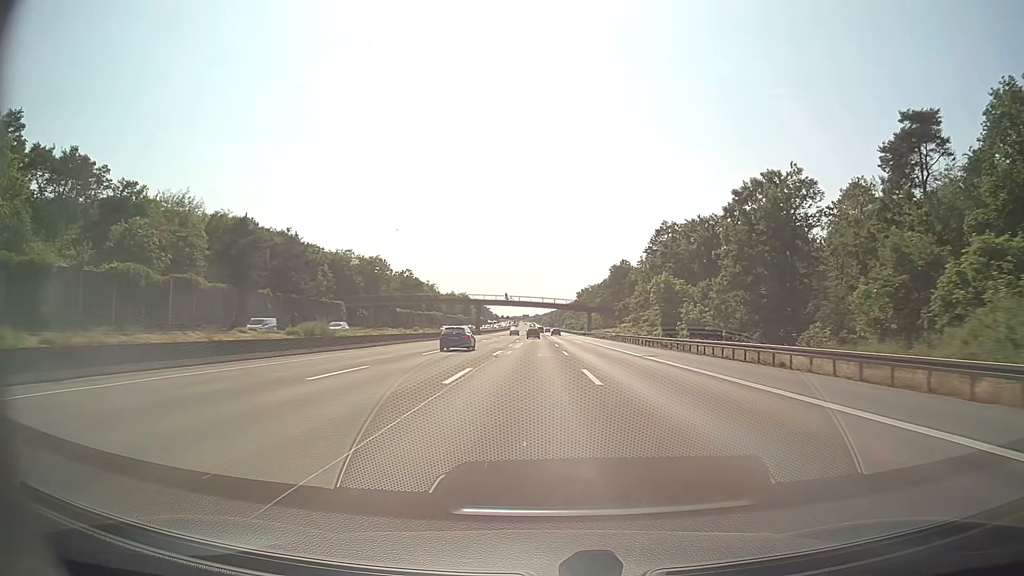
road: motorway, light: Day
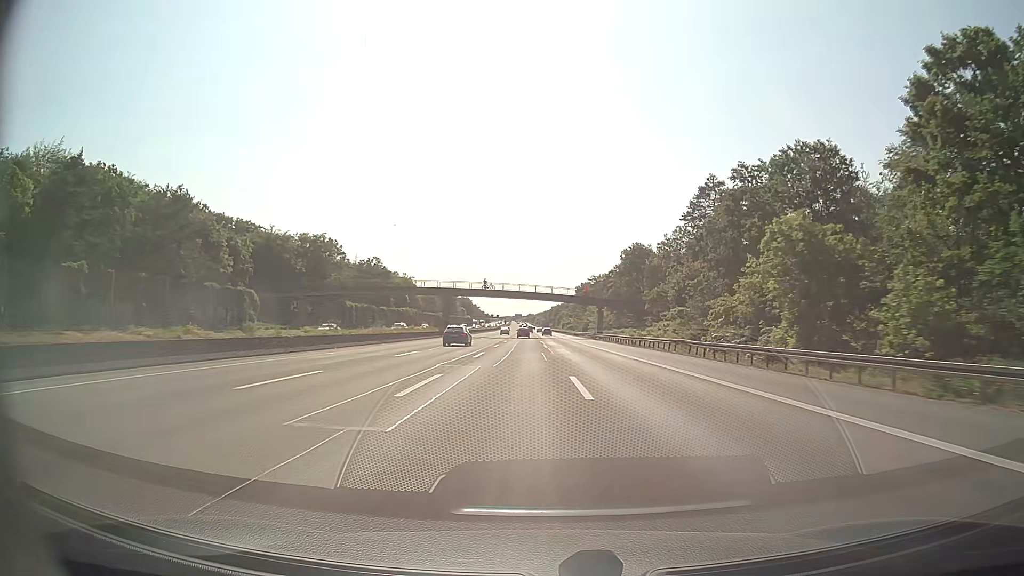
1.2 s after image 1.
(+0.2, +39.0) m; +1°
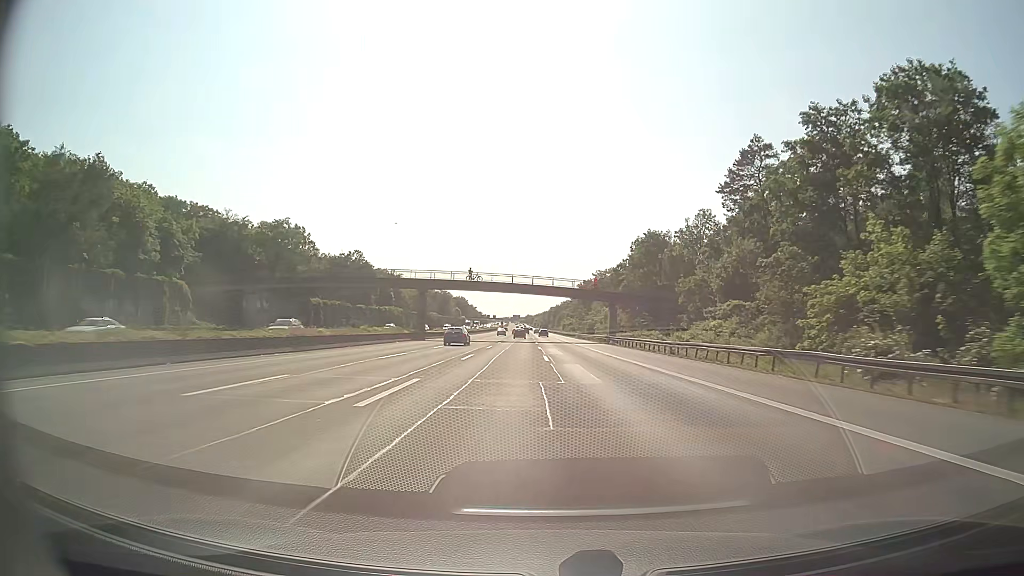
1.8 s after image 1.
(0.0, +19.5) m; 0°
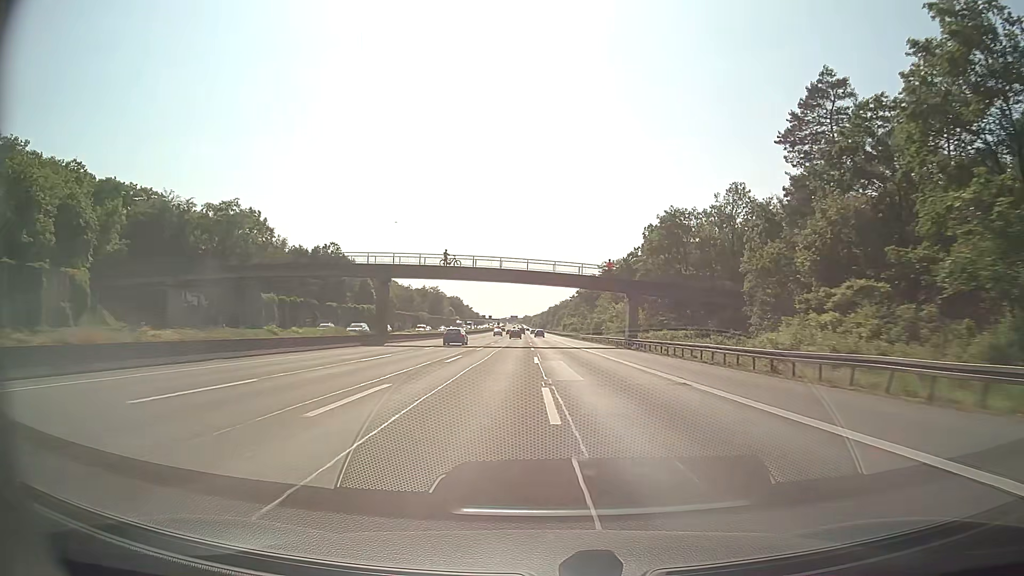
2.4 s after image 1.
(0.0, +19.5) m; 0°
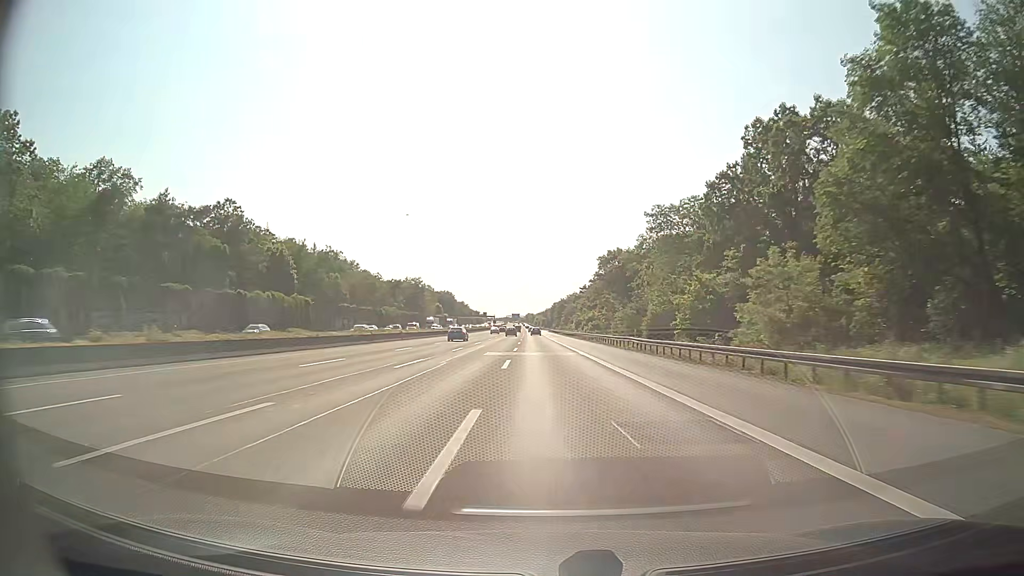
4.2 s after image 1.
(+0.1, +58.4) m; 0°
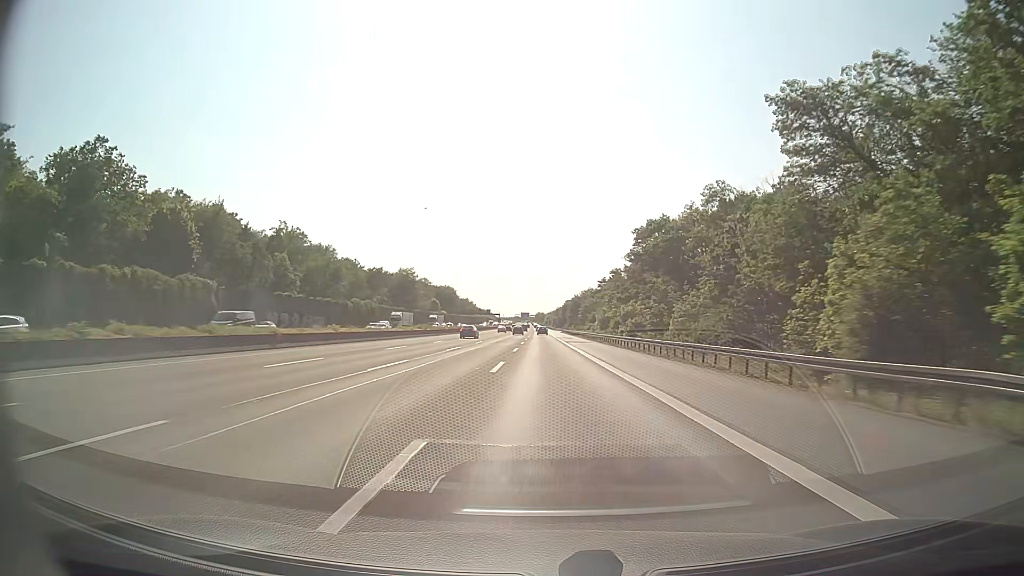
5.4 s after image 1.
(-0.4, +38.8) m; -1°
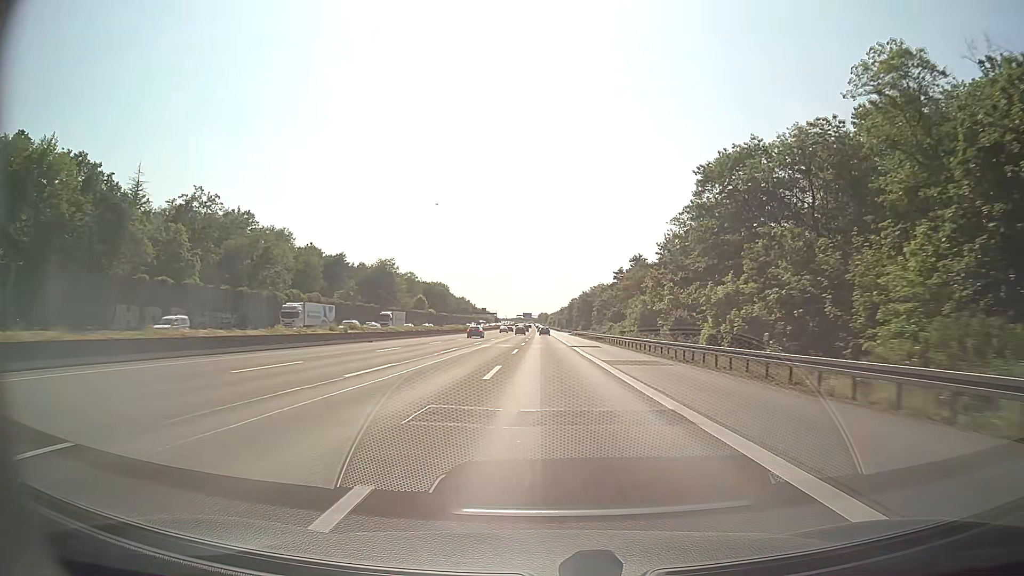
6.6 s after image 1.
(-0.1, +38.0) m; 0°
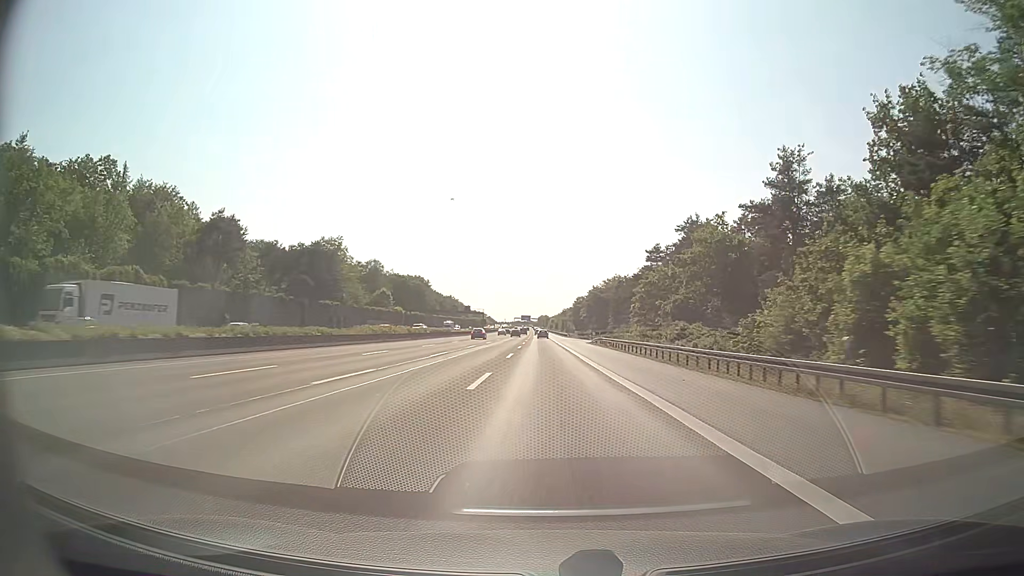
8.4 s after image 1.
(0.0, +55.7) m; 0°
(0, +10) (0, +20) (0, +30) (0, +40) (0, +50) (0, +60) (0, +70) (0, +80) (0, +90) (0, +100) m
